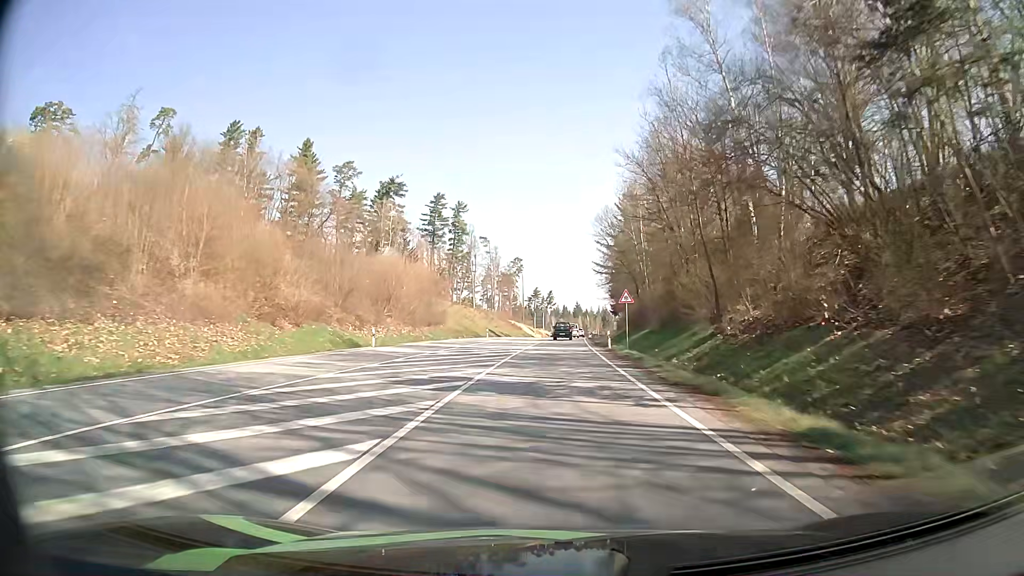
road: primary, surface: asphalt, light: Day
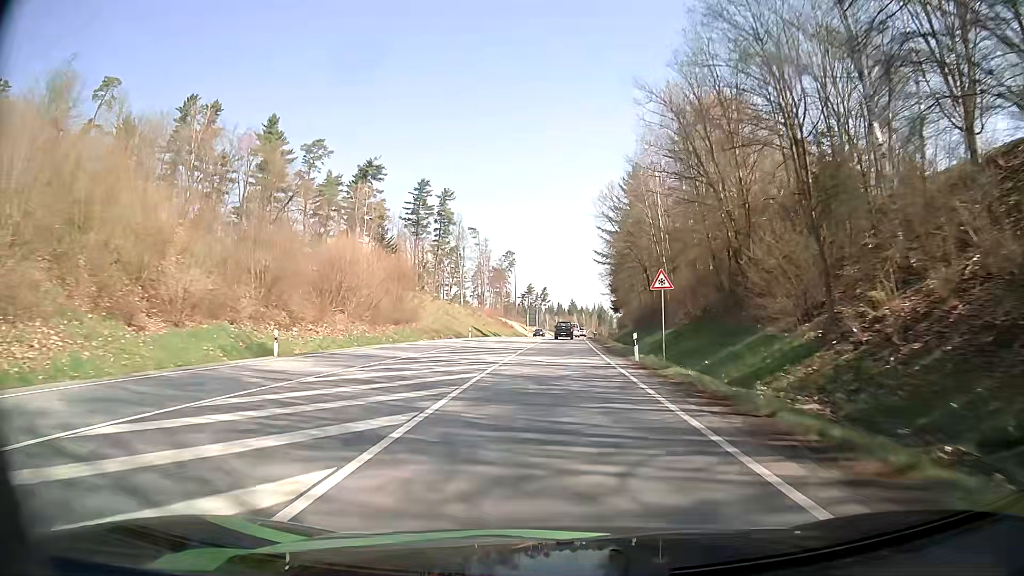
(+0.1, +13.8) m; +1°
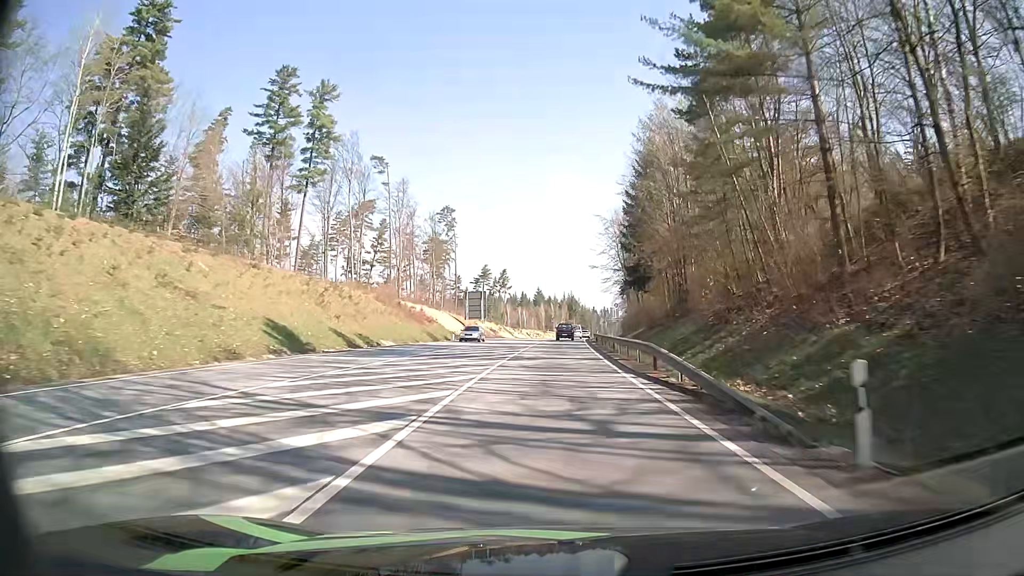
(+1.5, +68.7) m; +3°
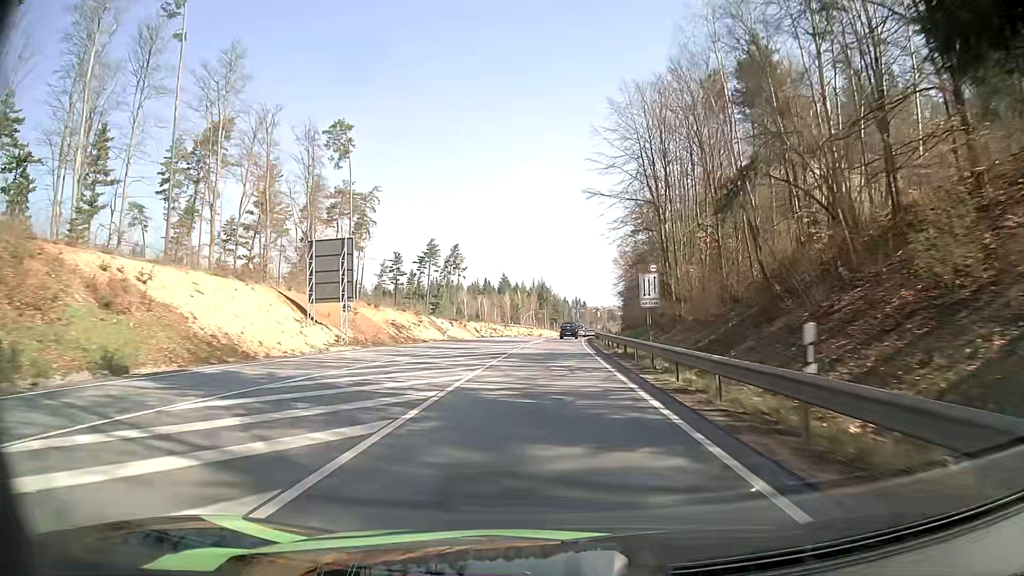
(+1.1, +56.8) m; +2°
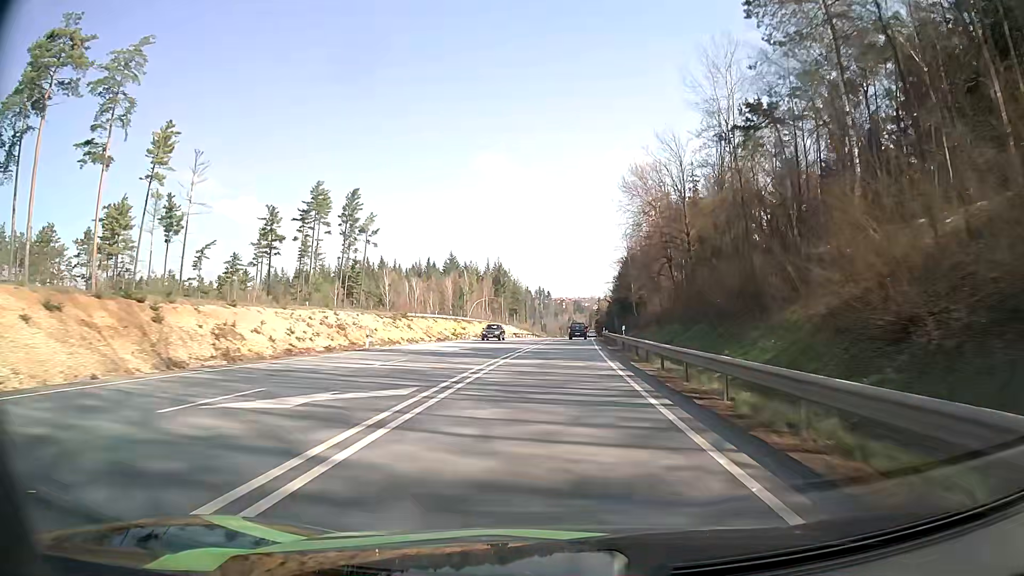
(+2.2, +72.1) m; +3°
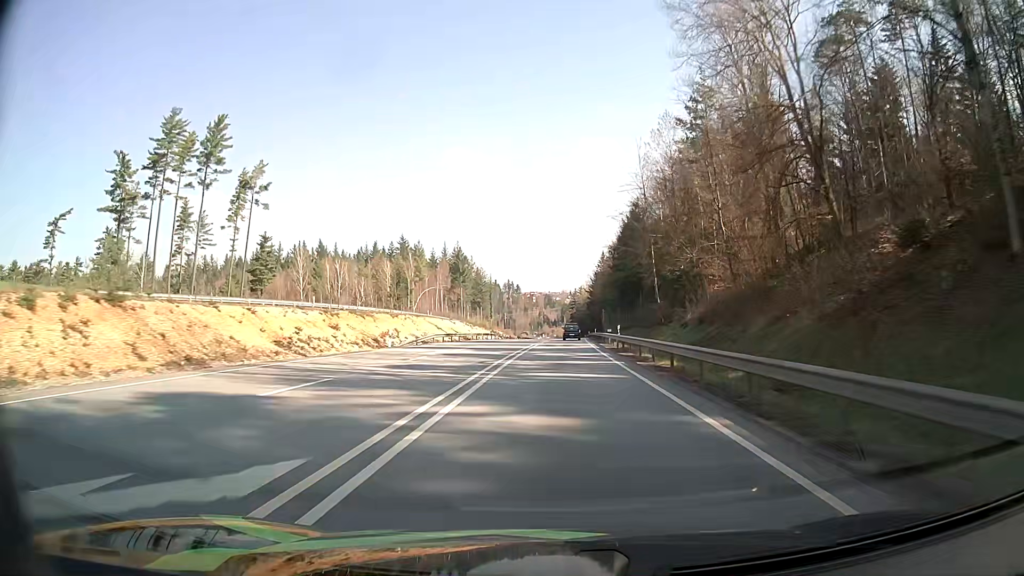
(+0.8, +44.7) m; +2°
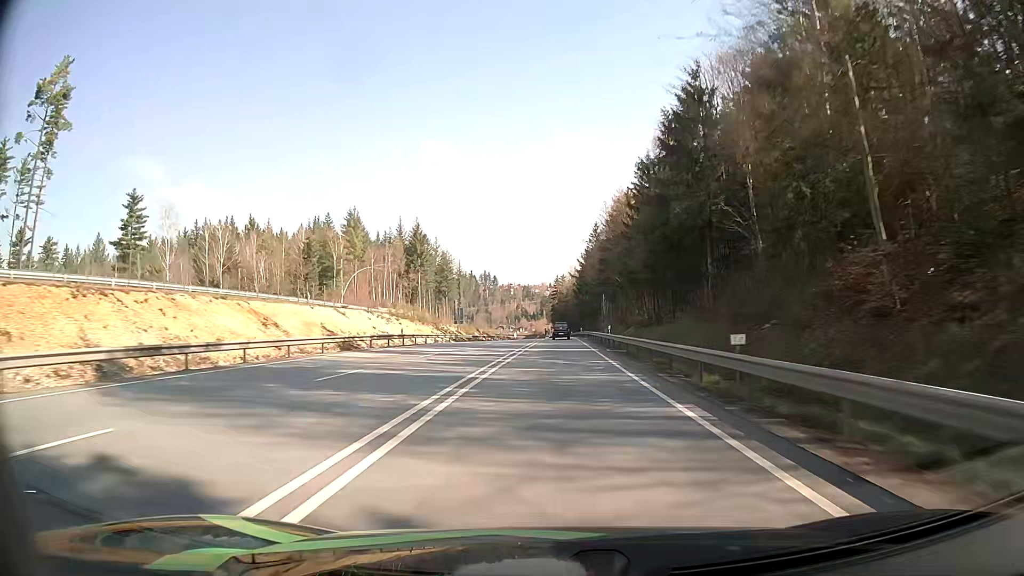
(+0.8, +44.6) m; +2°
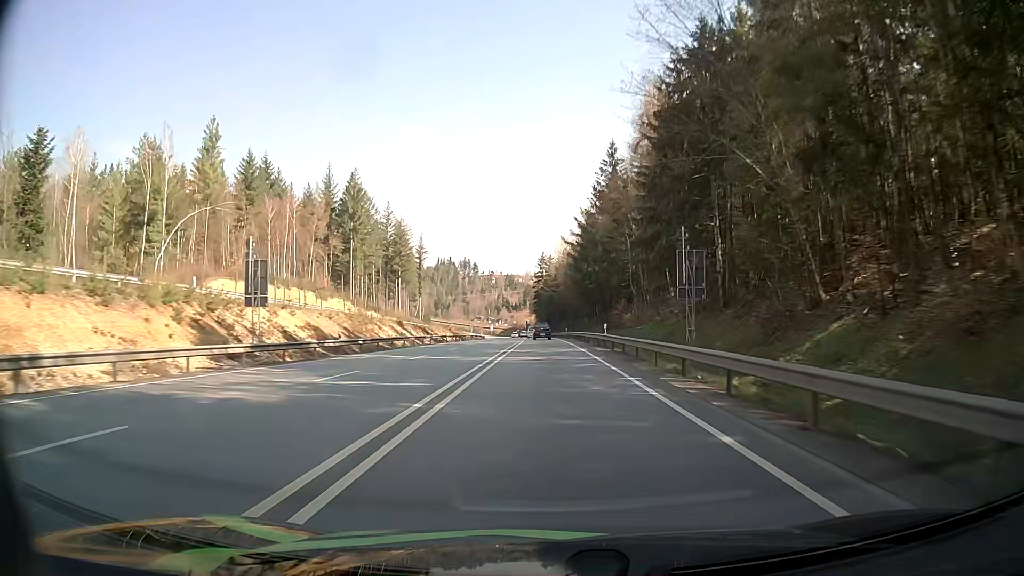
(+0.8, +59.6) m; +1°
